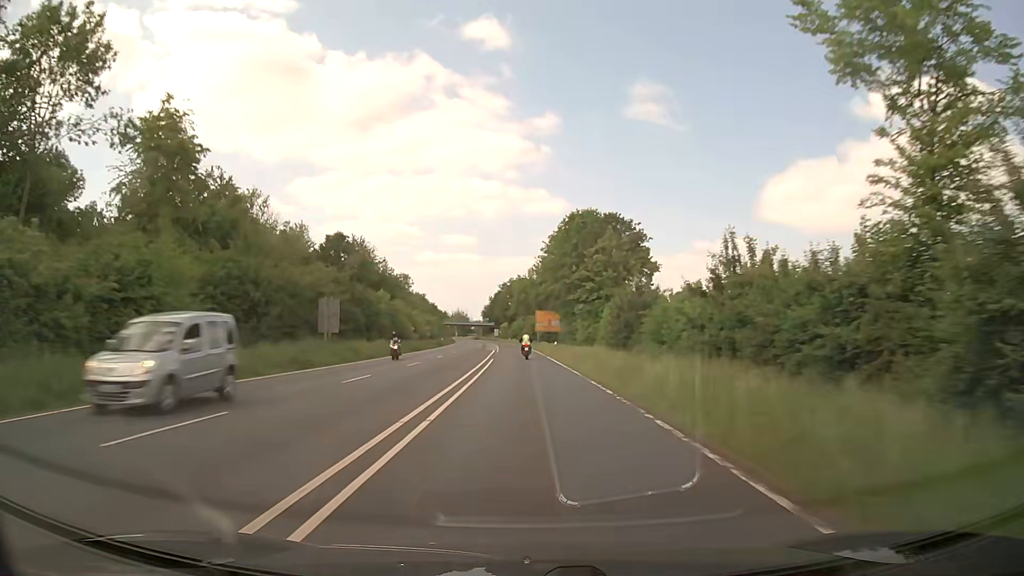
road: primary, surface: asphalt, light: Day
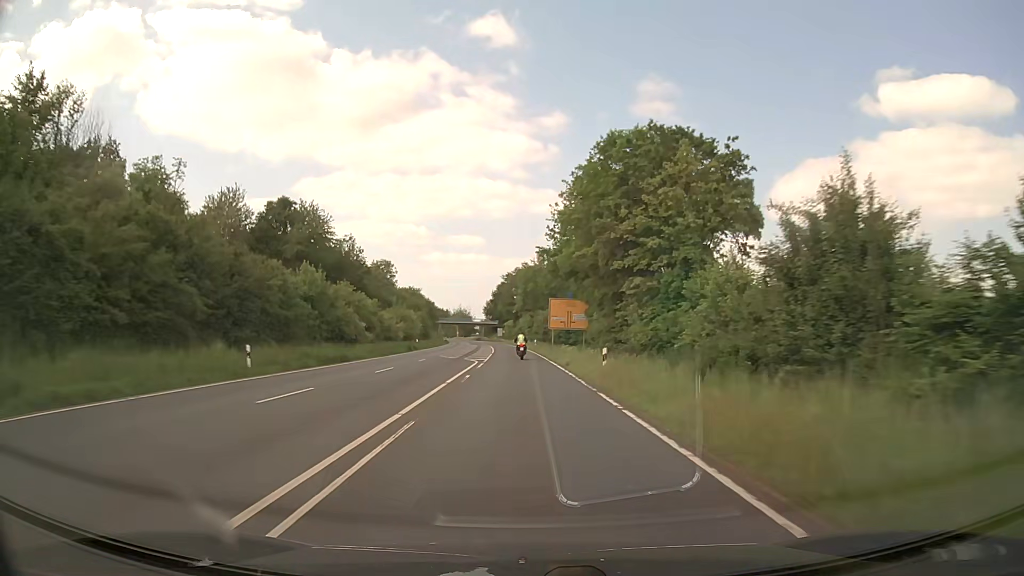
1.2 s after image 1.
(-0.2, +30.2) m; -1°
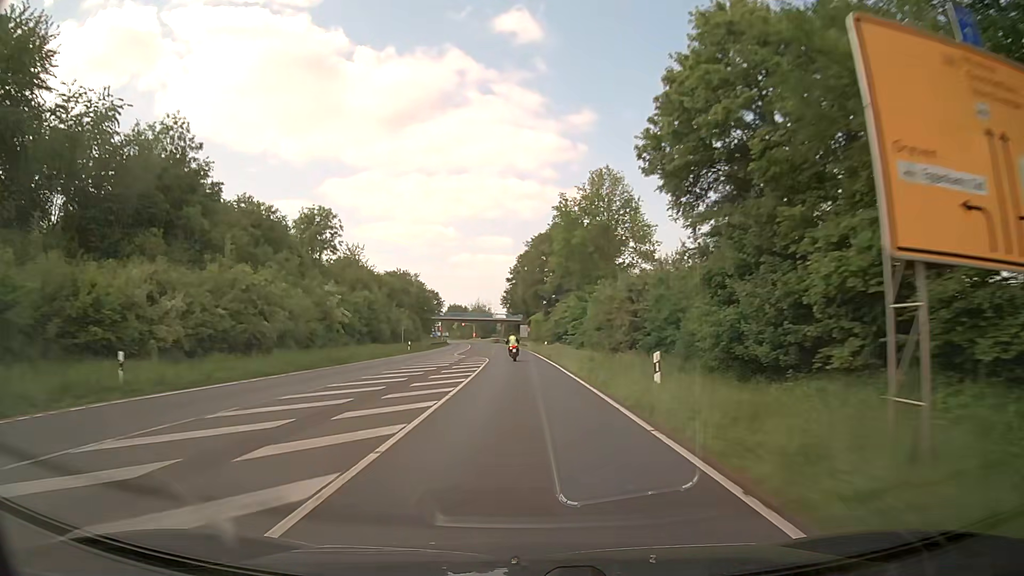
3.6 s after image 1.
(-1.2, +59.2) m; -2°
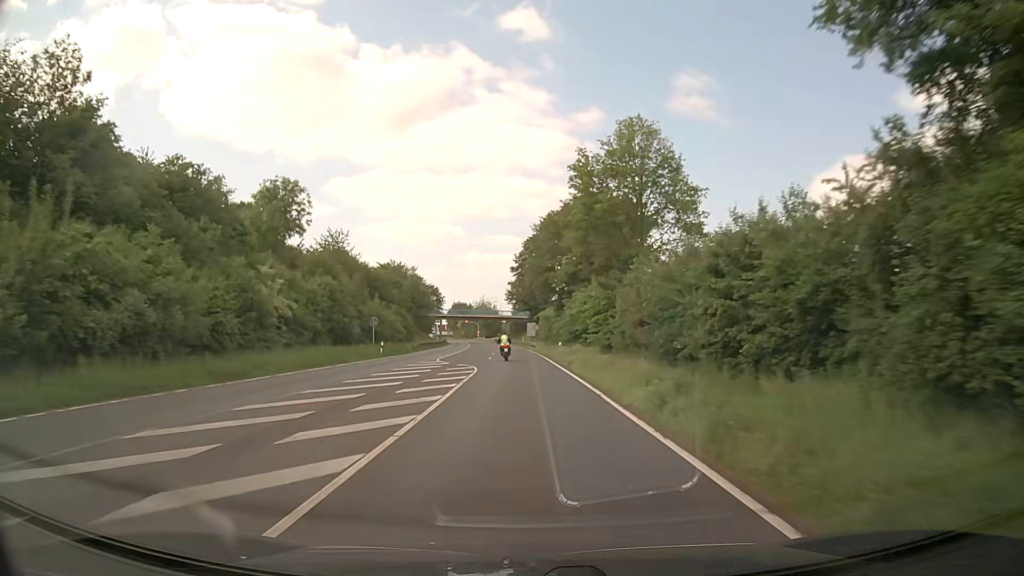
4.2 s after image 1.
(-0.2, +14.6) m; -1°
(0, +10) (0, +20) (0, +30) (-1, +40) (-2, +50) (-2, +60) (-3, +70) (-4, +80) (-5, +90) (-6, +100) m
